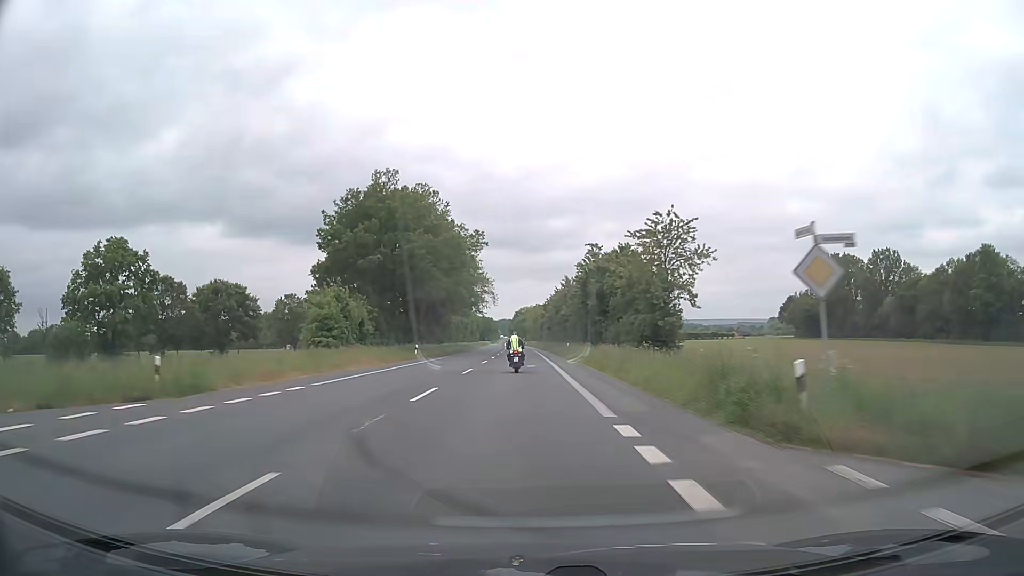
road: secondary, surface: asphalt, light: Day
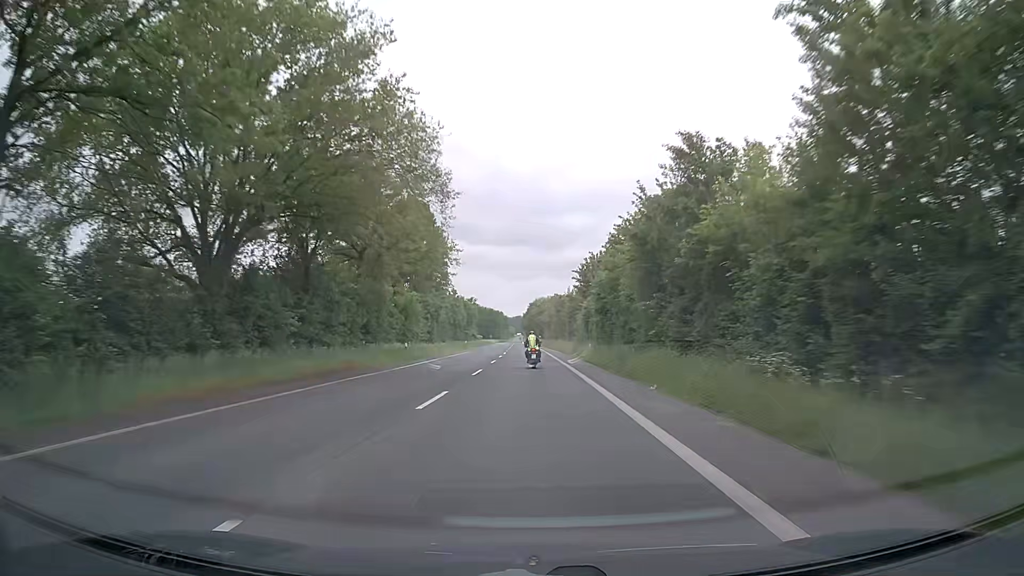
(-0.8, +62.4) m; -1°
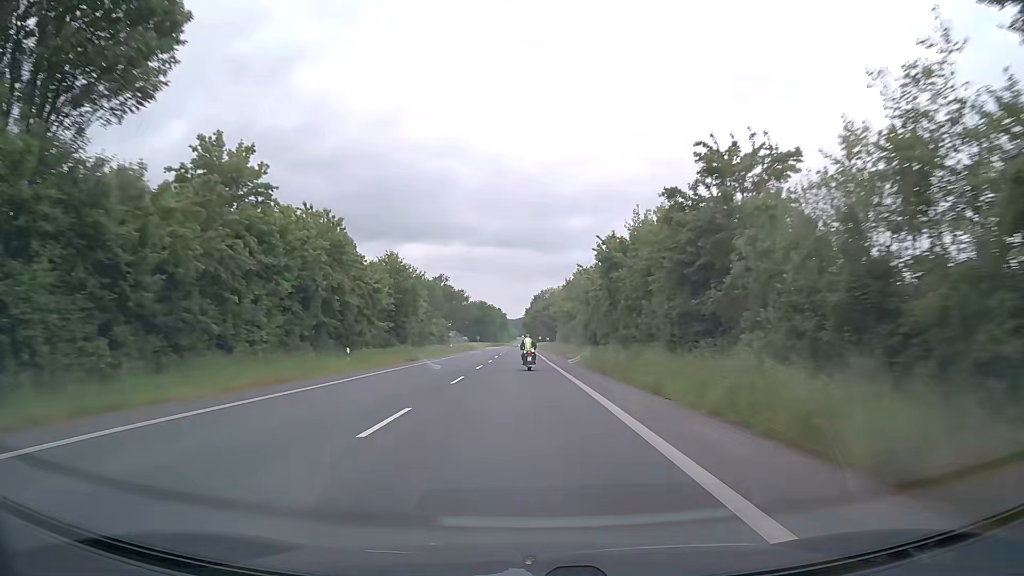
(-0.2, +64.1) m; -1°
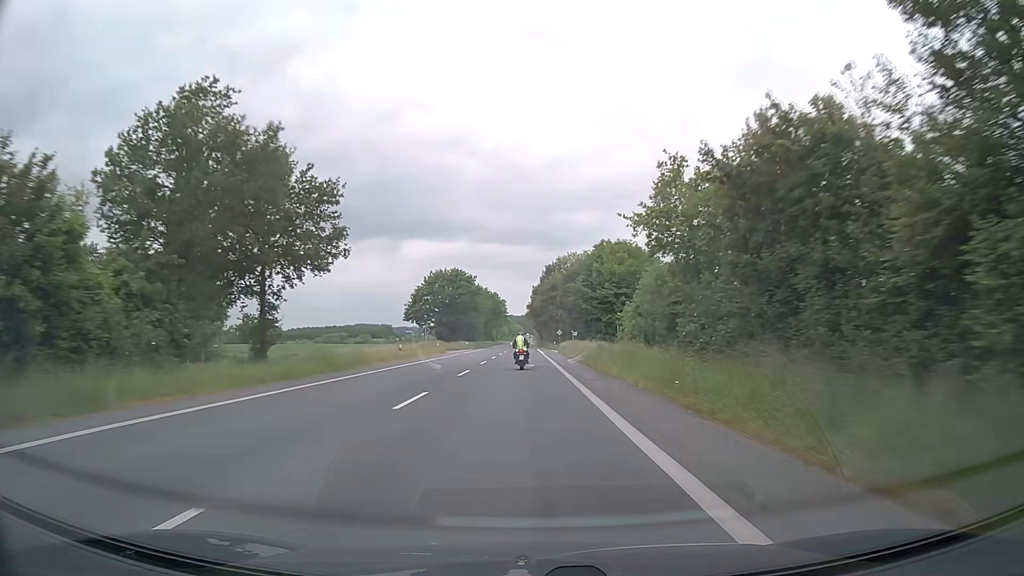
(-0.3, +80.9) m; 0°
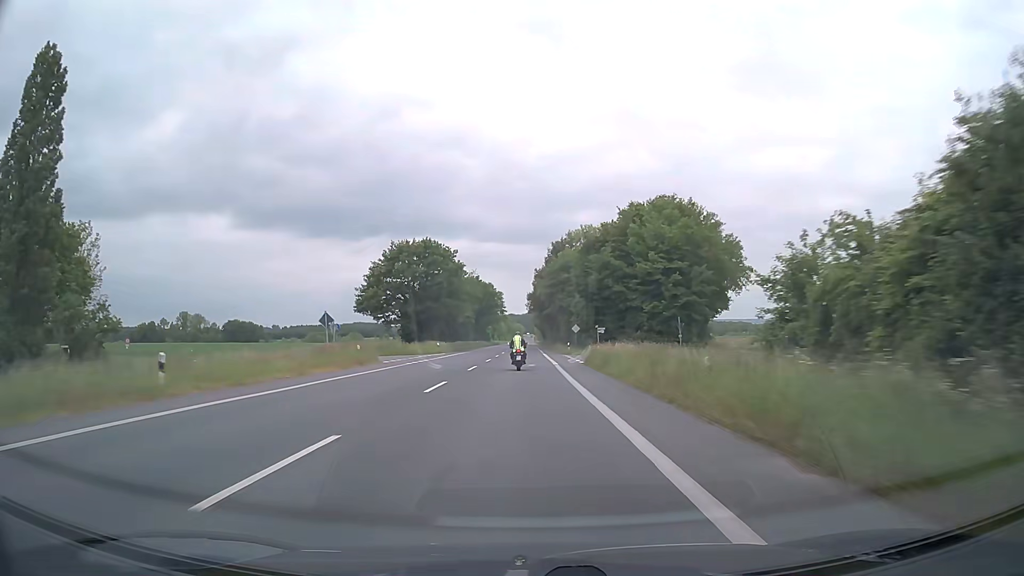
(0.0, +32.1) m; 0°
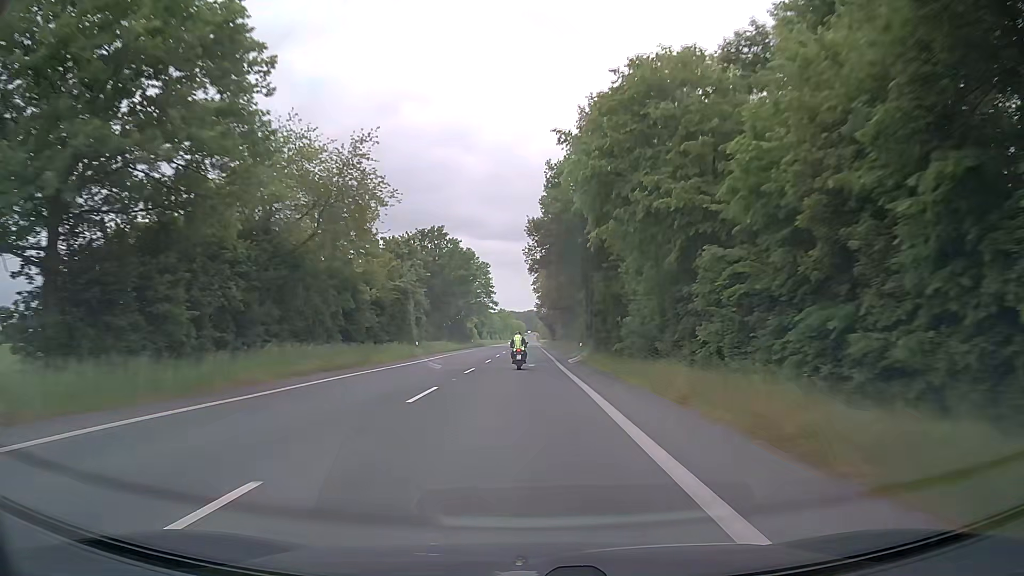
(-0.3, +63.3) m; 0°
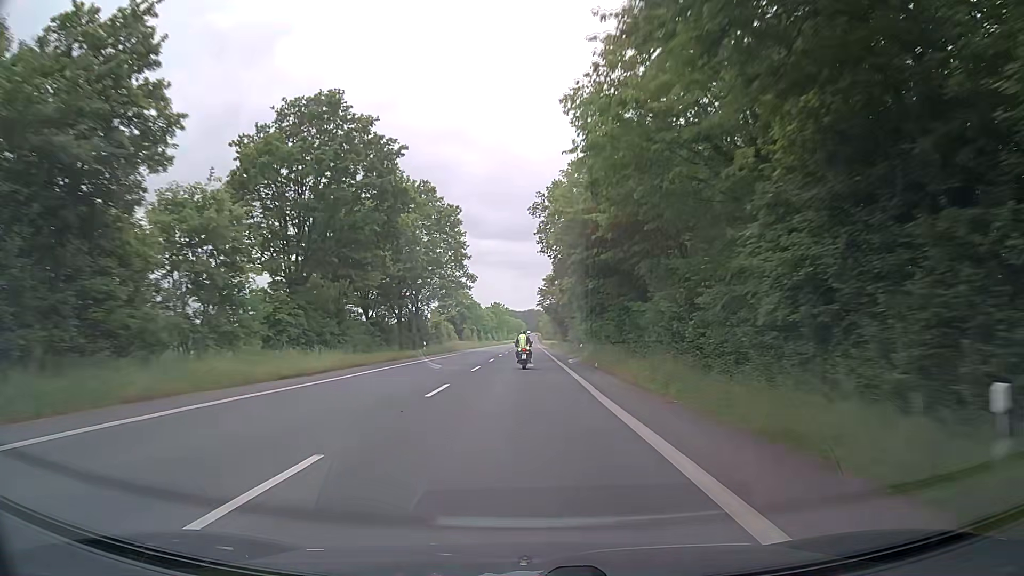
(-0.1, +46.7) m; 0°
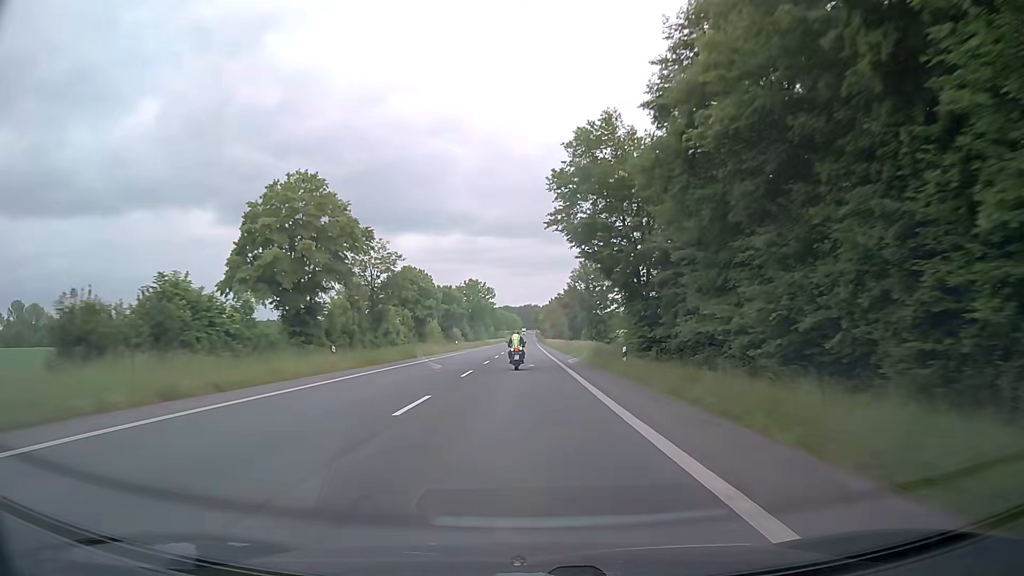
(-0.2, +76.2) m; 0°
(0, +10) (0, +20) (0, +30) (0, +40) (0, +50) (0, +60) (0, +70) (+1, +80) (+1, +90) (+1, +100) m
